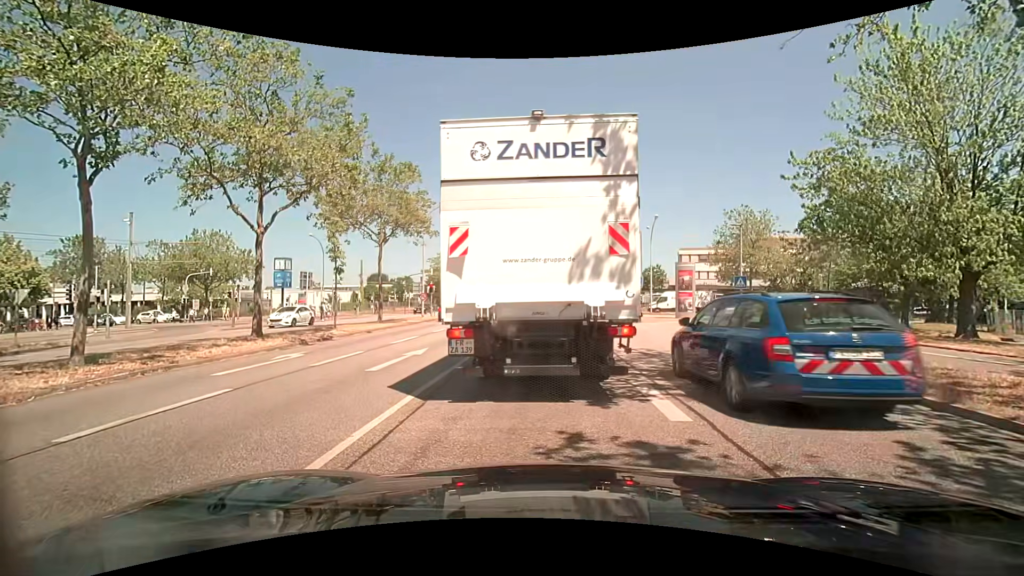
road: primary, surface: asphalt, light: Day
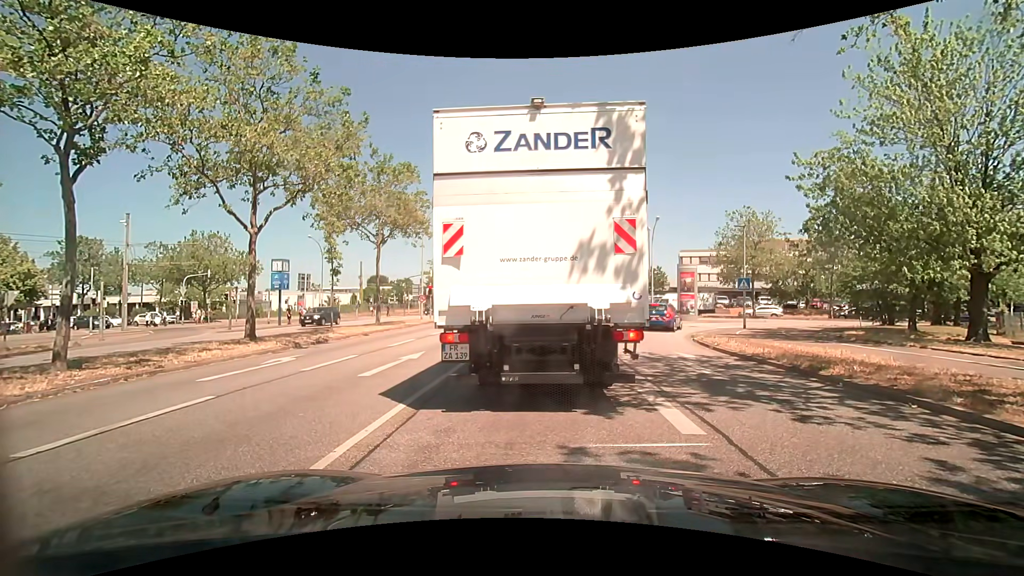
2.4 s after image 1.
(0.0, +0.5) m; 0°
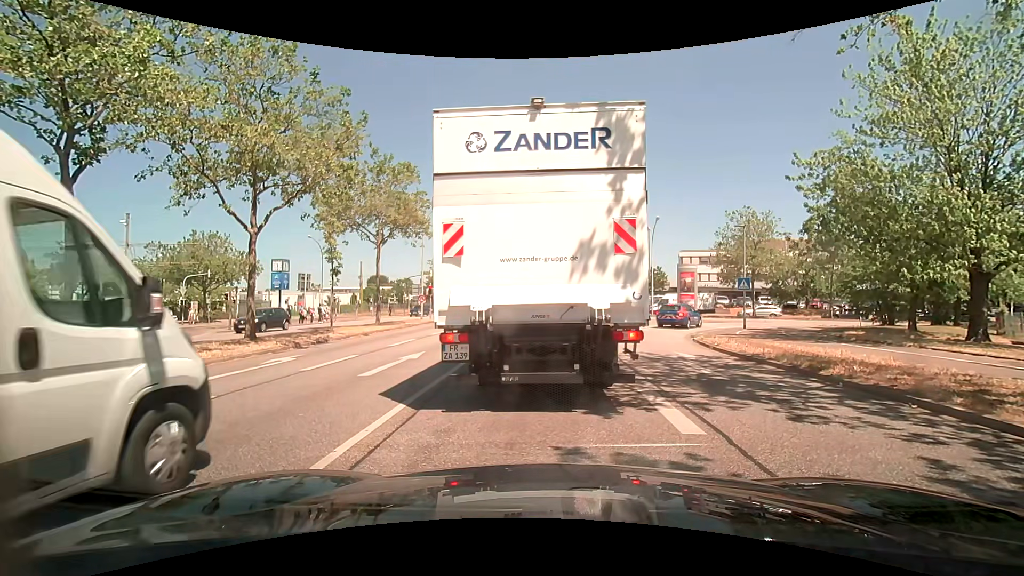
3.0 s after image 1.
(0.0, 0.0) m; 0°
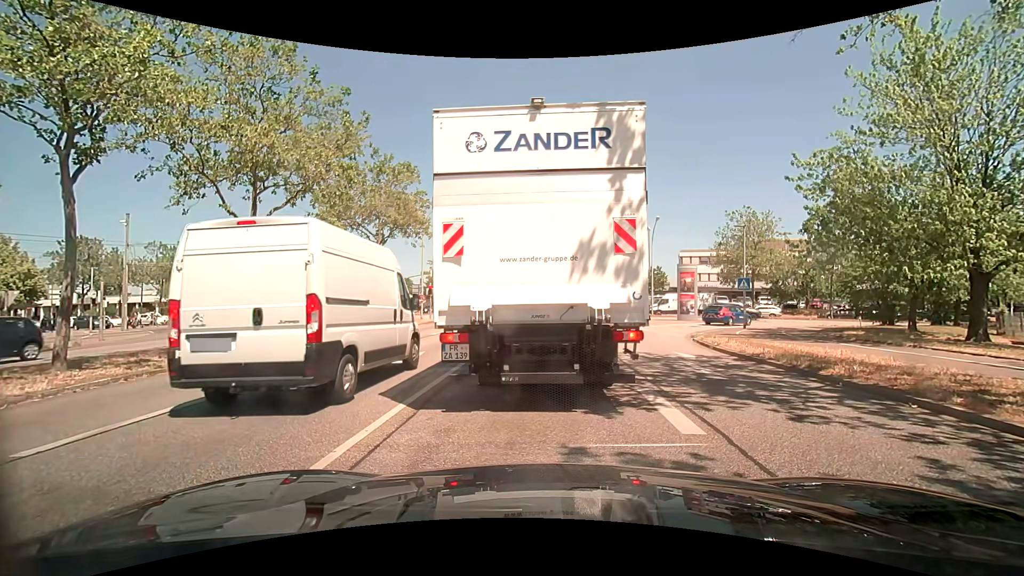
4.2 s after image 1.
(0.0, 0.0) m; 0°
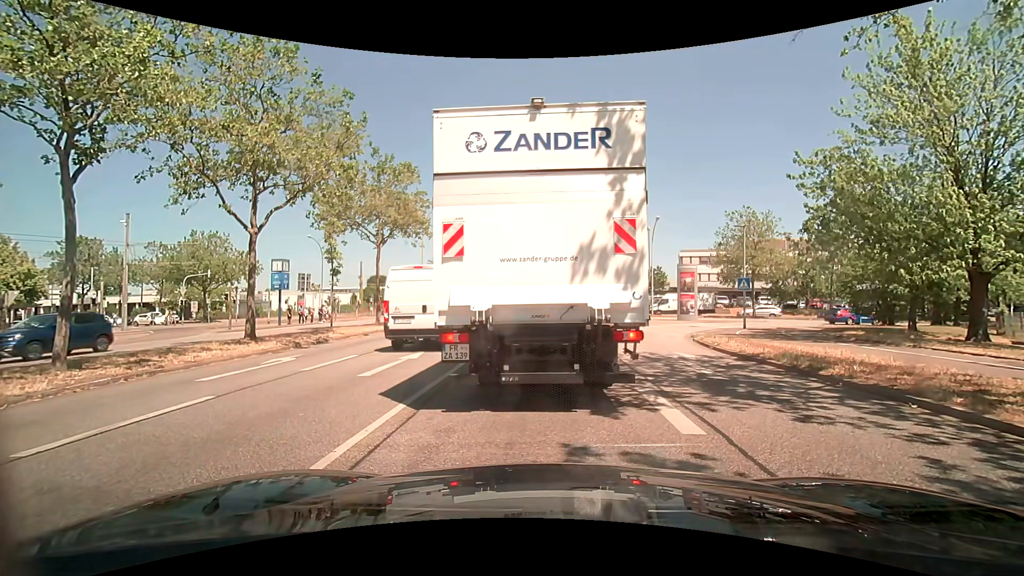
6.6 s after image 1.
(0.0, 0.0) m; 0°
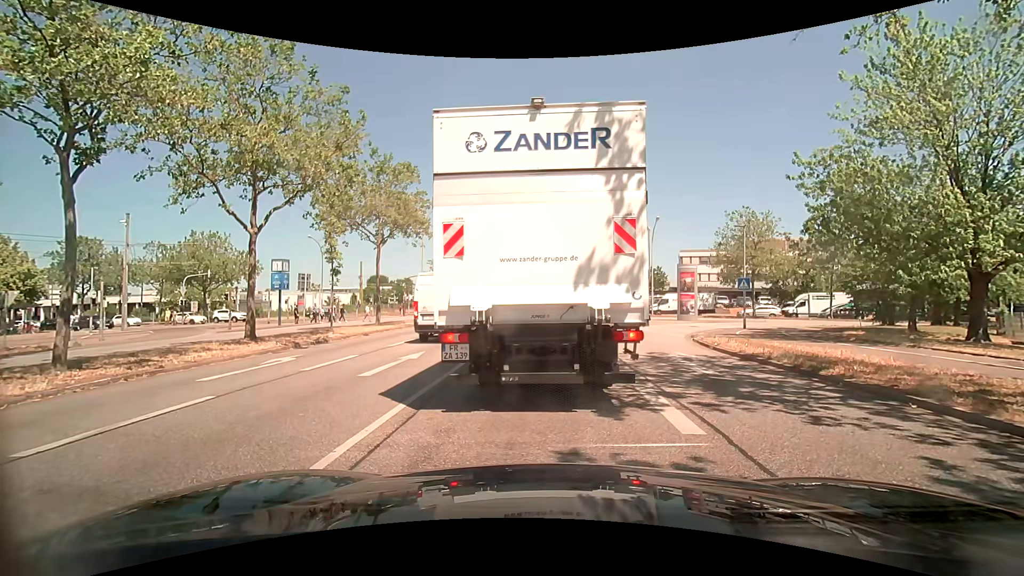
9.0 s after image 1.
(0.0, 0.0) m; 0°
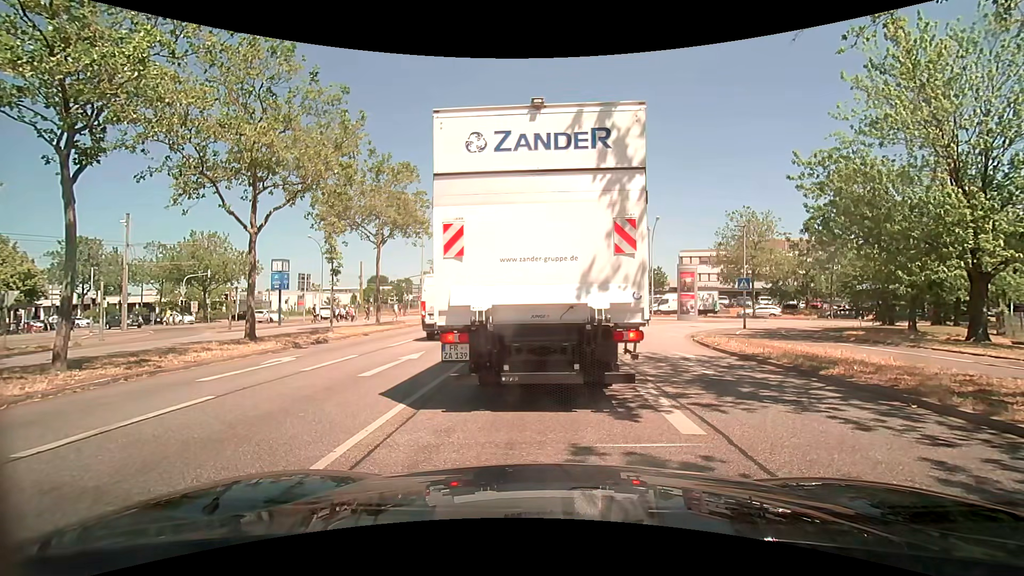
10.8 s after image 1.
(0.0, 0.0) m; 0°
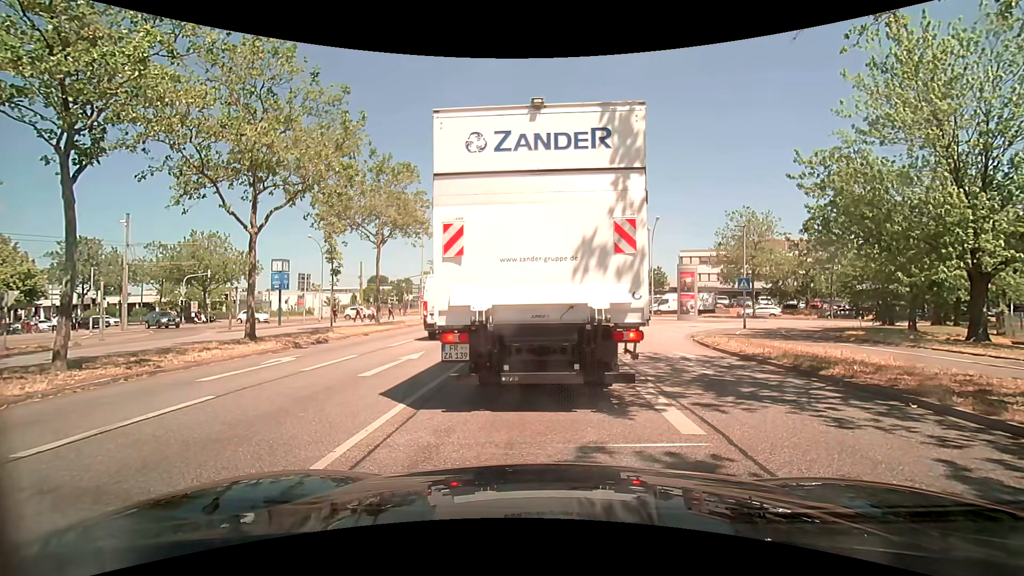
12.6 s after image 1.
(0.0, 0.0) m; 0°
